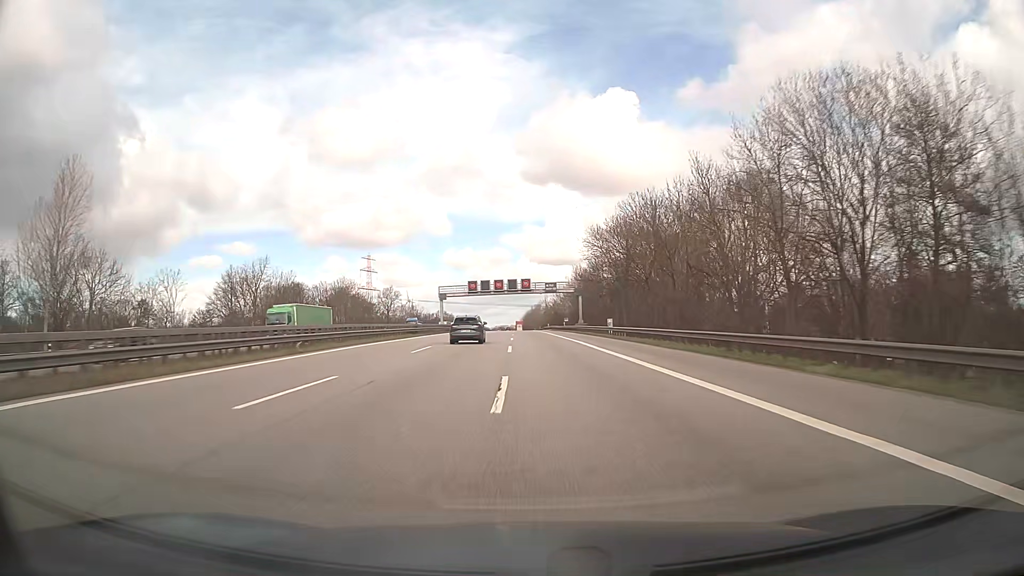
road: motorway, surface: asphalt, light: Day
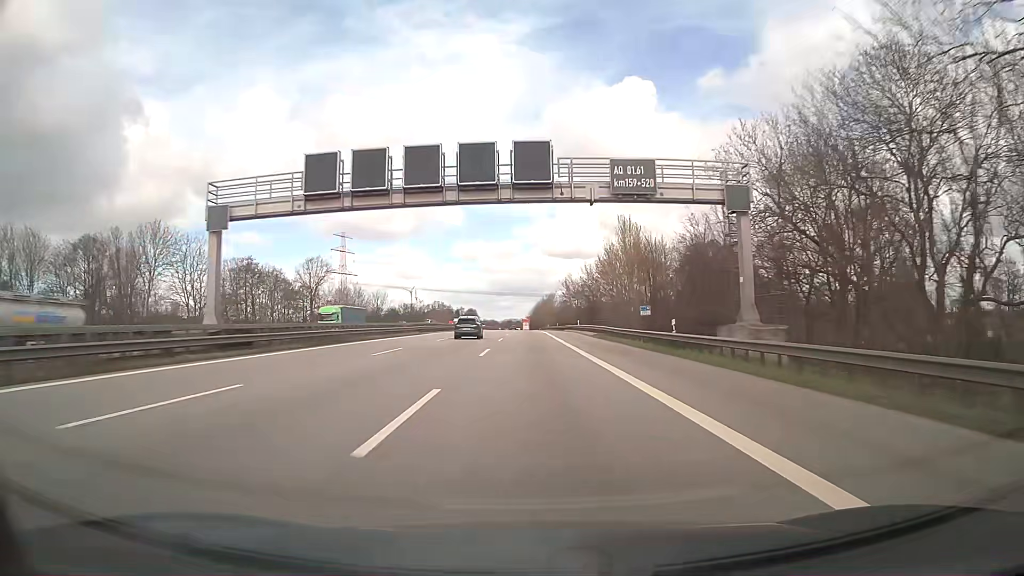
(-0.6, +76.1) m; -1°
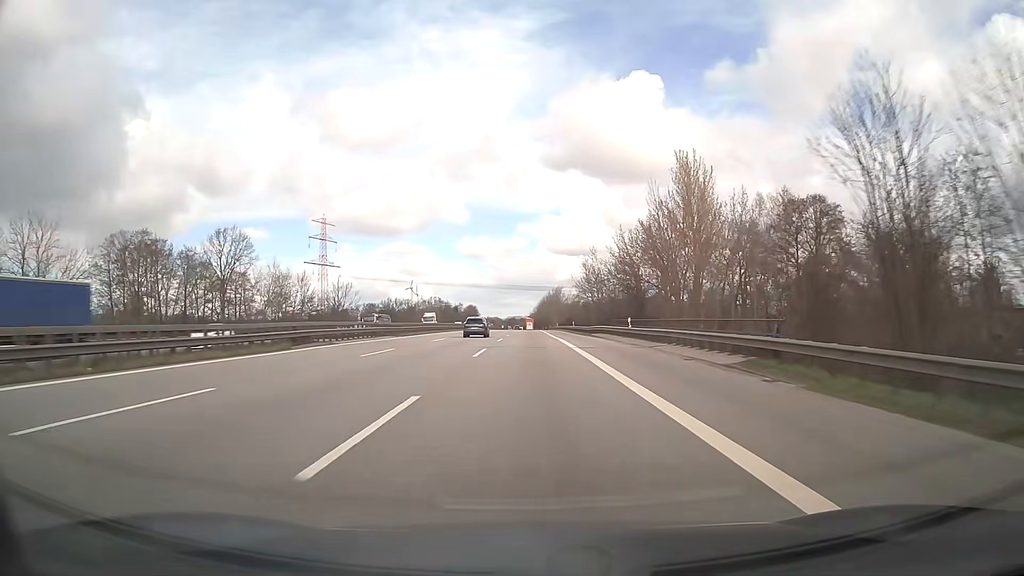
(0.0, +38.2) m; 0°
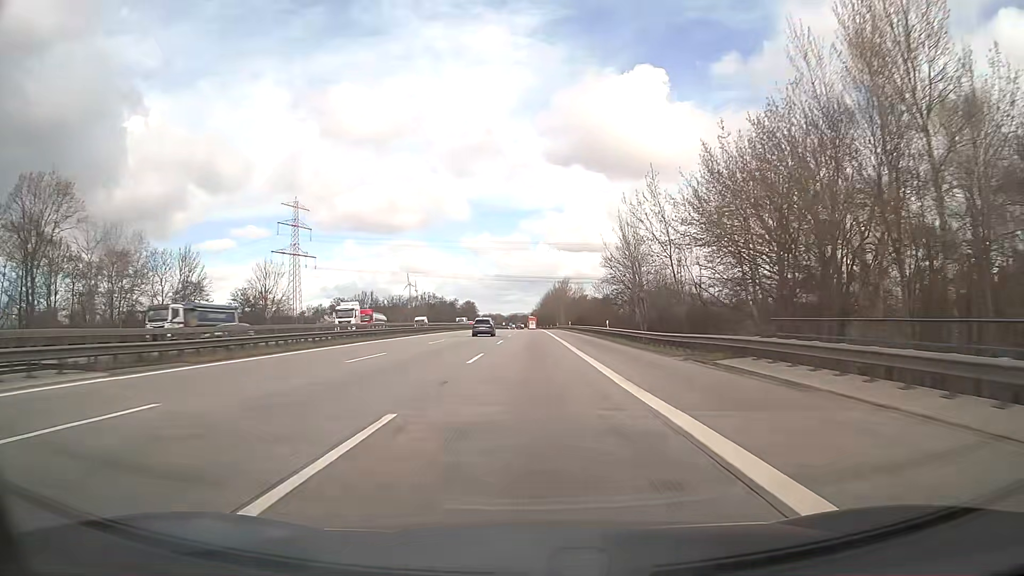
(-0.1, +38.2) m; 0°
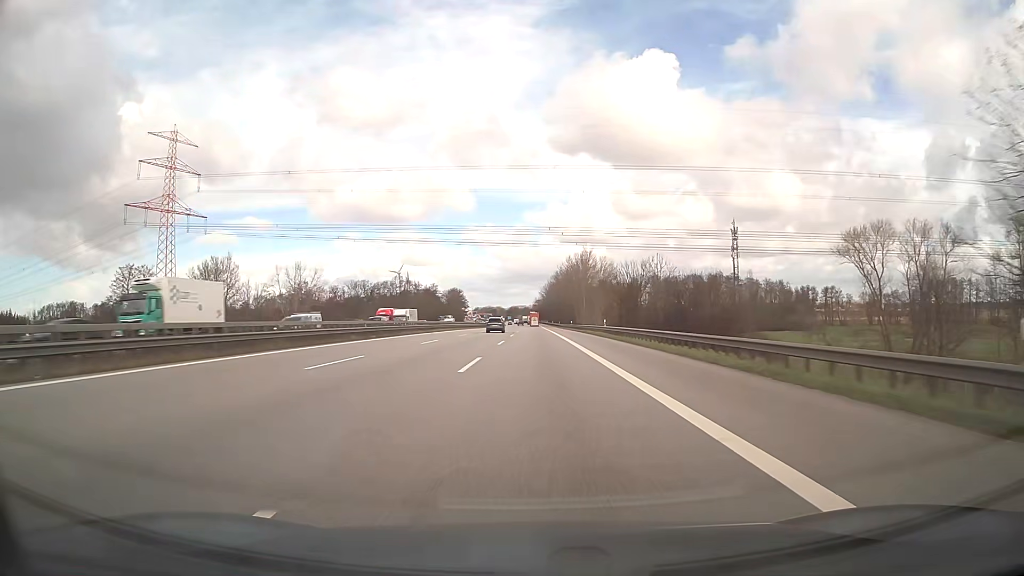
(-0.3, +95.6) m; 0°
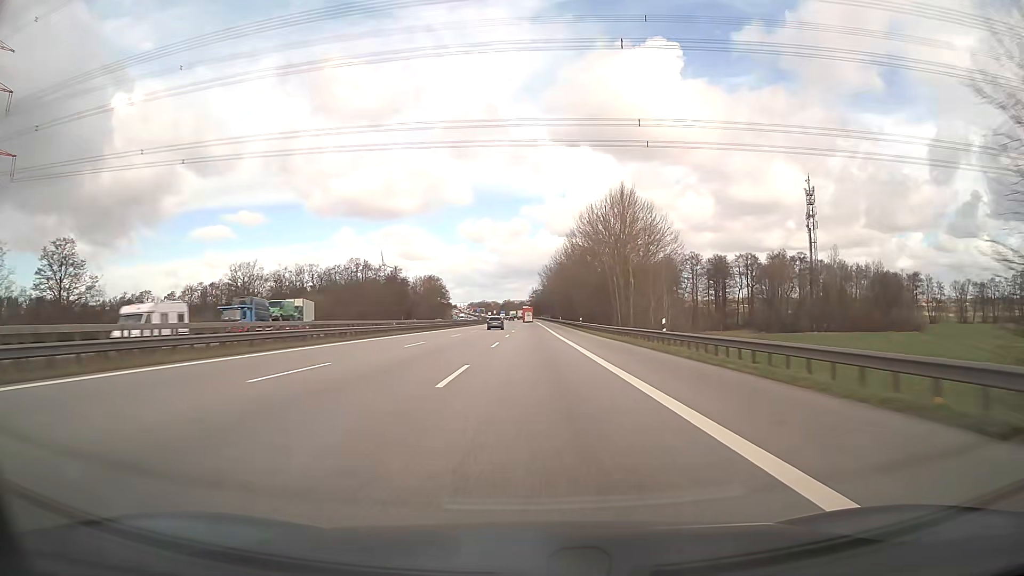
(+0.2, +76.6) m; 0°
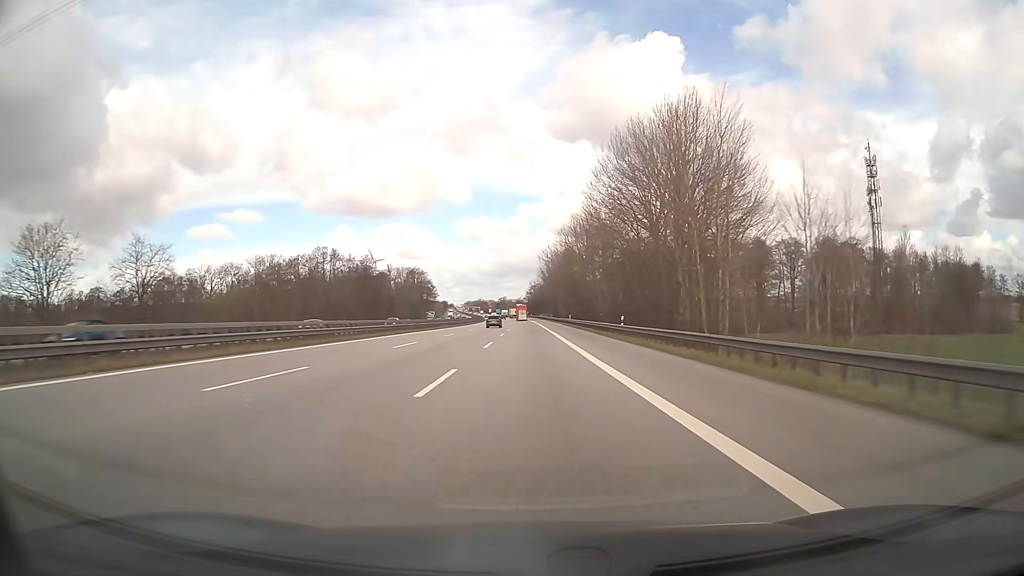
(+0.1, +38.3) m; 0°
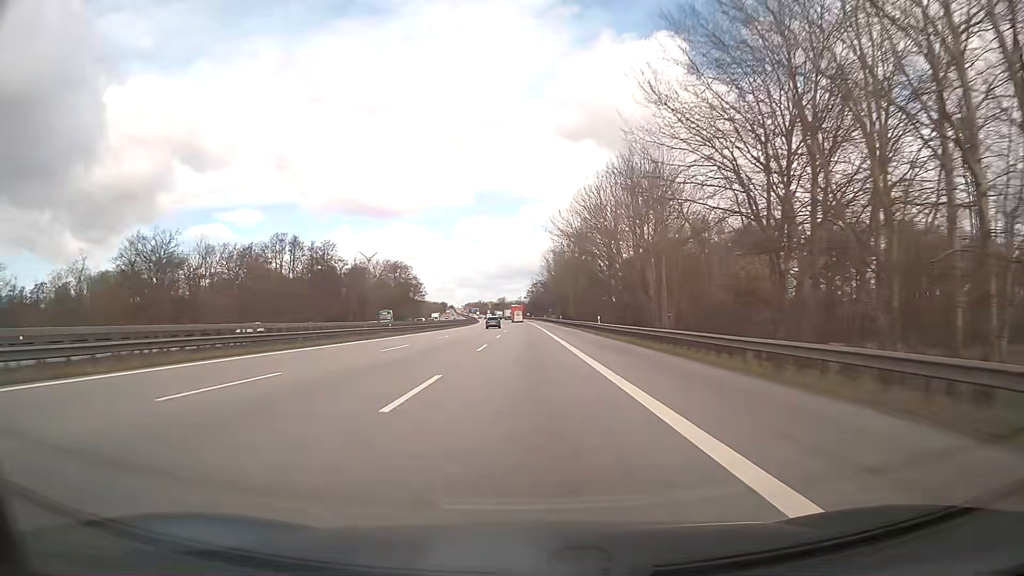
(0.0, +38.2) m; 0°
(0, +10) (0, +20) (0, +30) (0, +40) (0, +50) (0, +60) (-1, +70) (-1, +80) (-1, +90) (-1, +100) m
